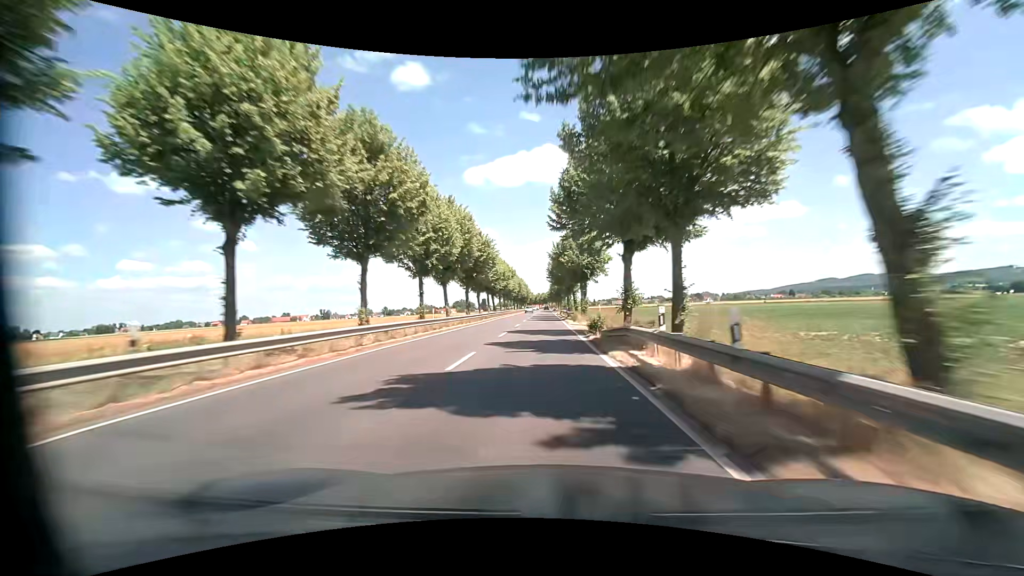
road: primary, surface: asphalt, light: Day
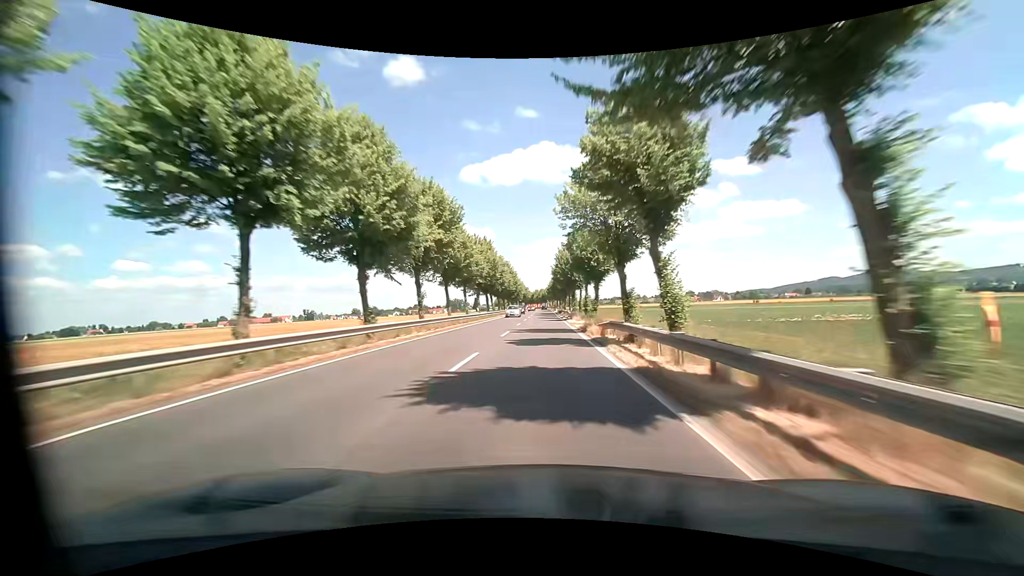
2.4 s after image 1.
(0.0, +60.1) m; 0°
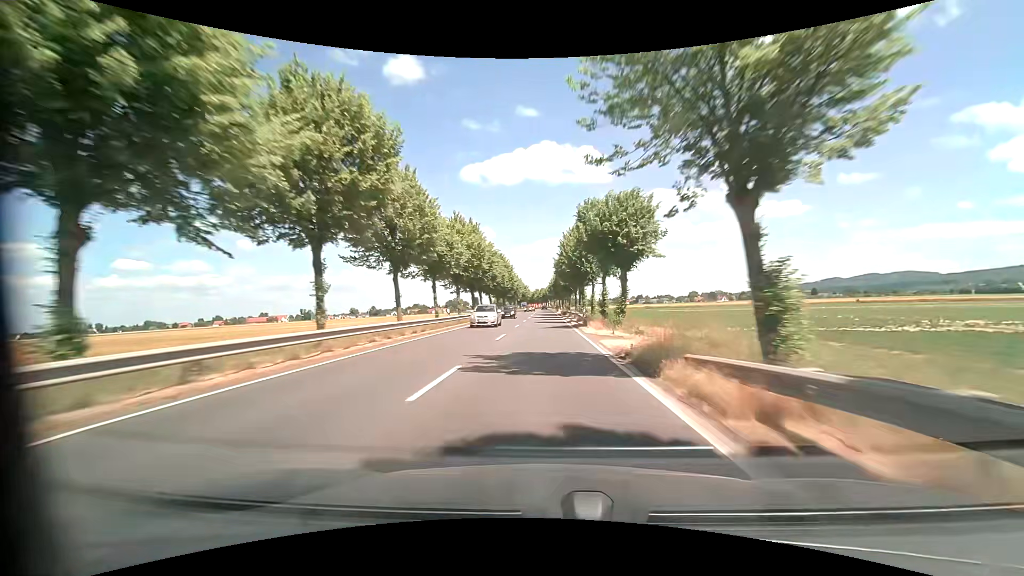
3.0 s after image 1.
(0.0, +15.2) m; 0°
